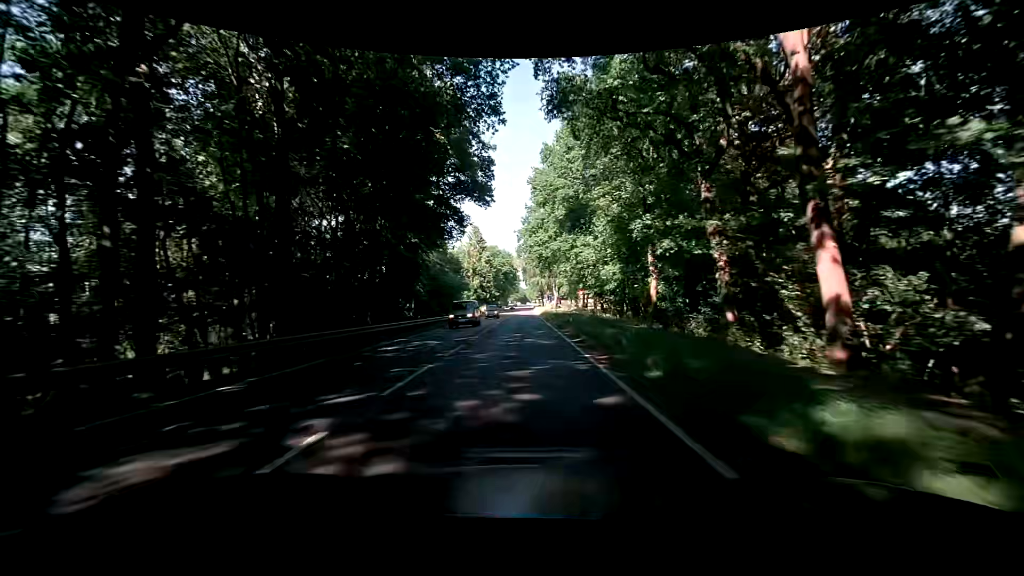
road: primary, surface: asphalt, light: Day
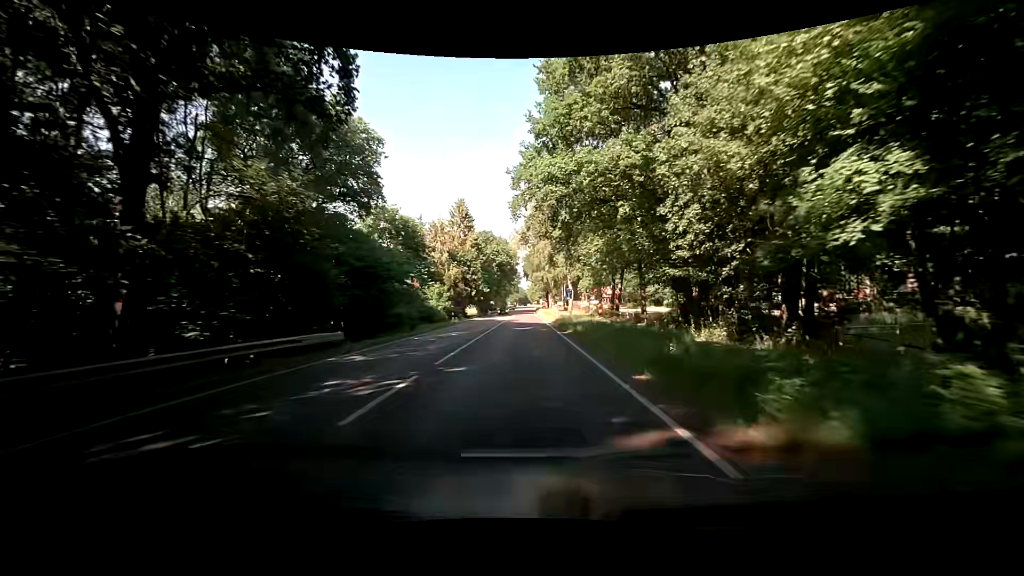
(+0.2, +32.1) m; 0°
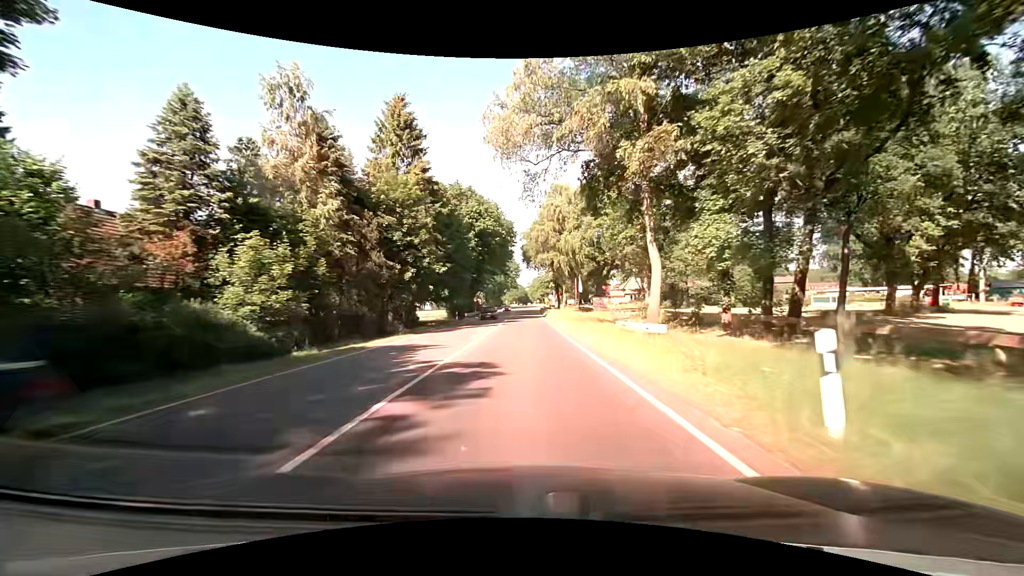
(+0.1, +42.9) m; +1°
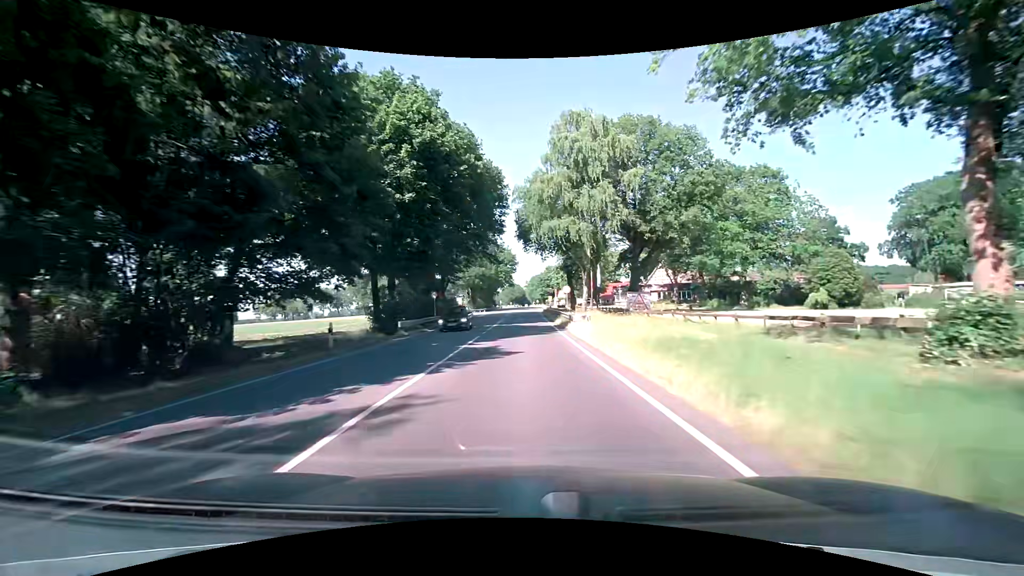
(-0.2, +32.2) m; 0°
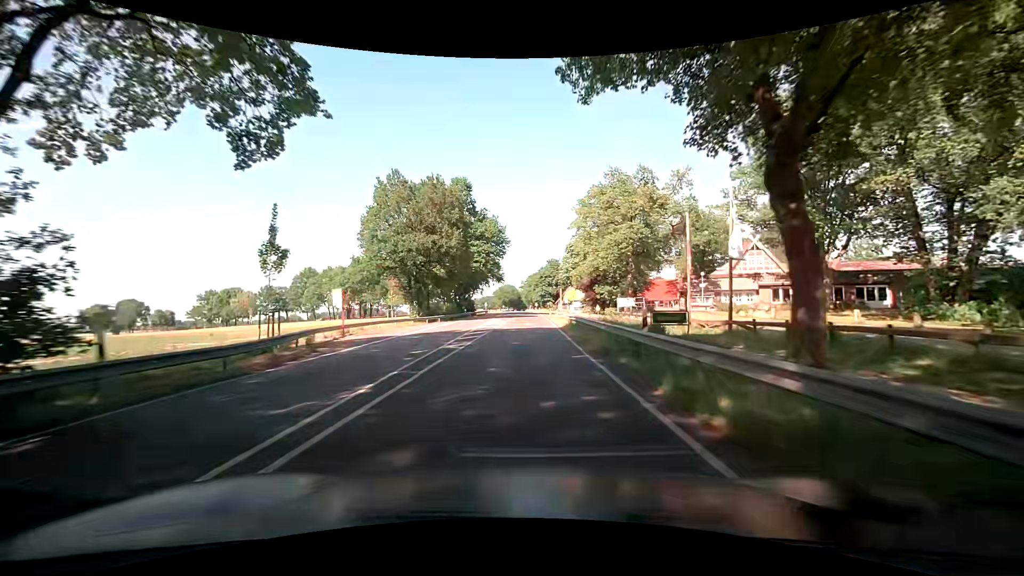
(+0.4, +53.5) m; +1°
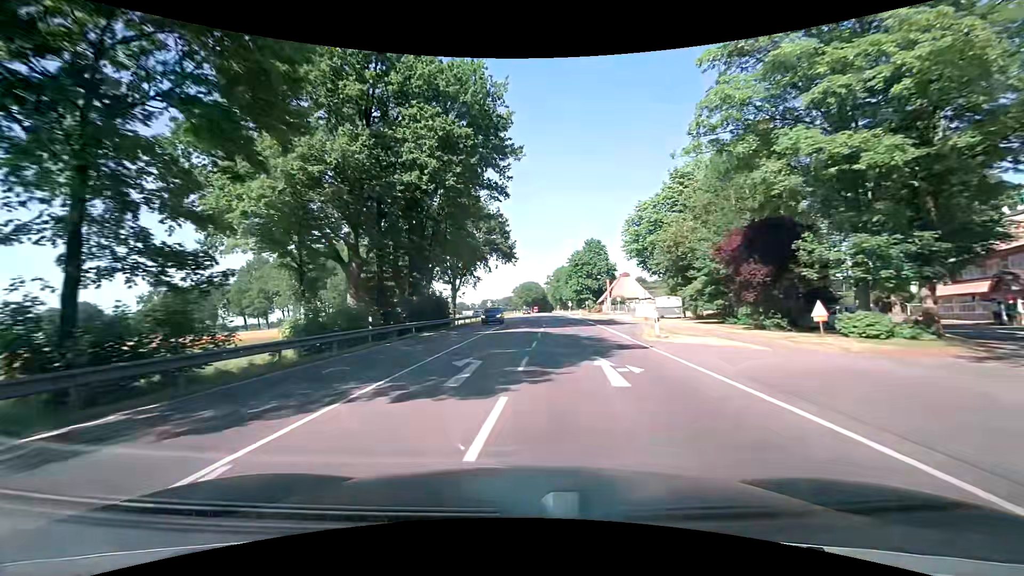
(-0.9, +53.6) m; -3°
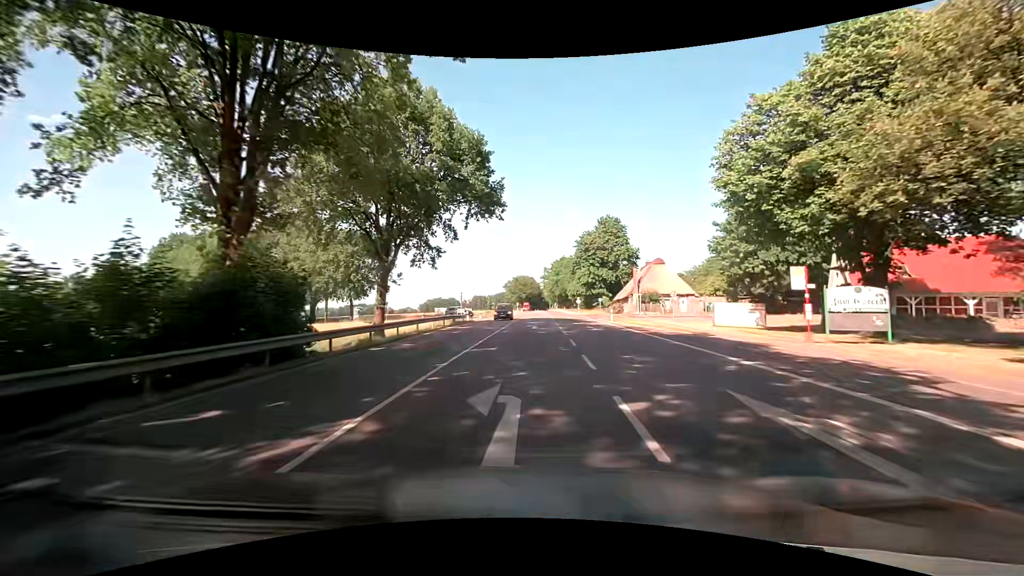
(-0.1, +30.0) m; +1°
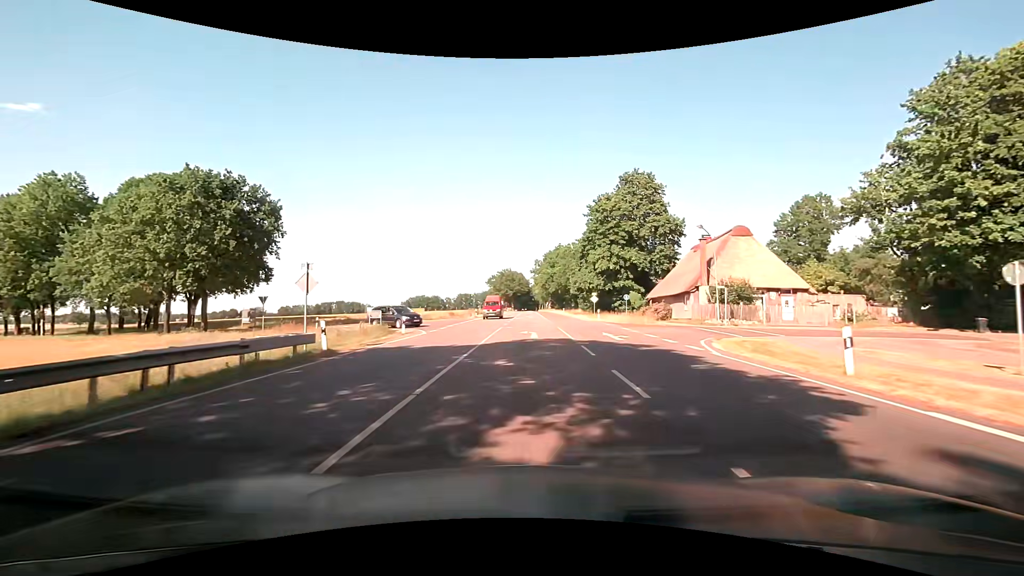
(+0.2, +32.9) m; +1°
(0, +10) (0, +20) (0, +30) (-2, +40) (-10, +45) (-19, +50) (-28, +54) (-37, +58) (-46, +63) (-55, +68) m
